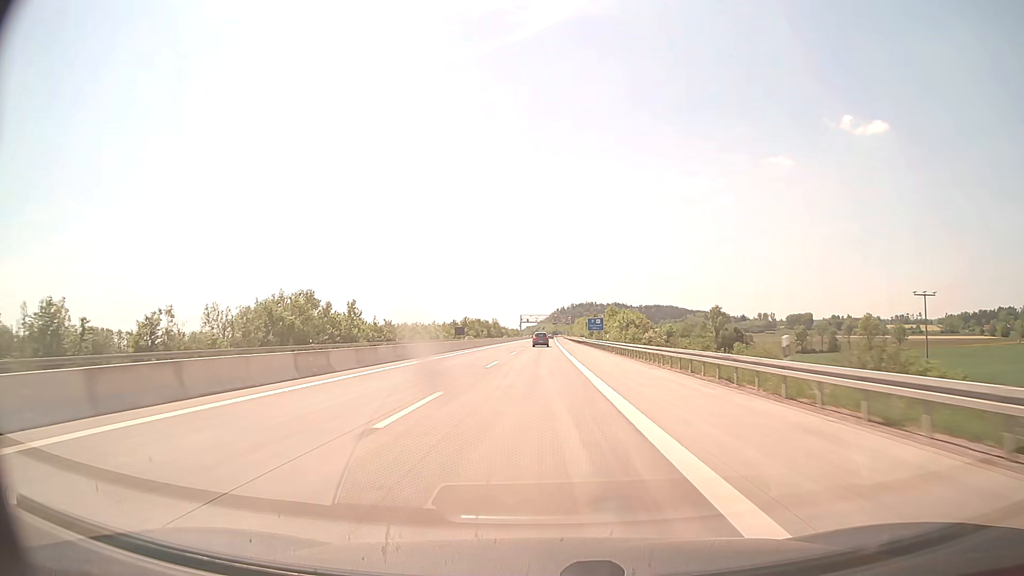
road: motorway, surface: concrete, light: Day
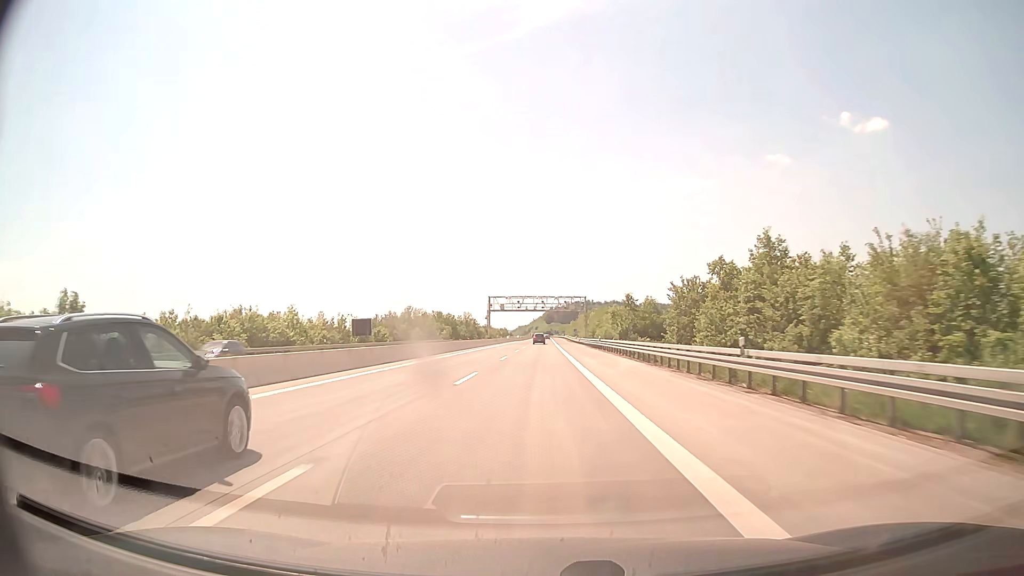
(+0.4, +99.0) m; +1°
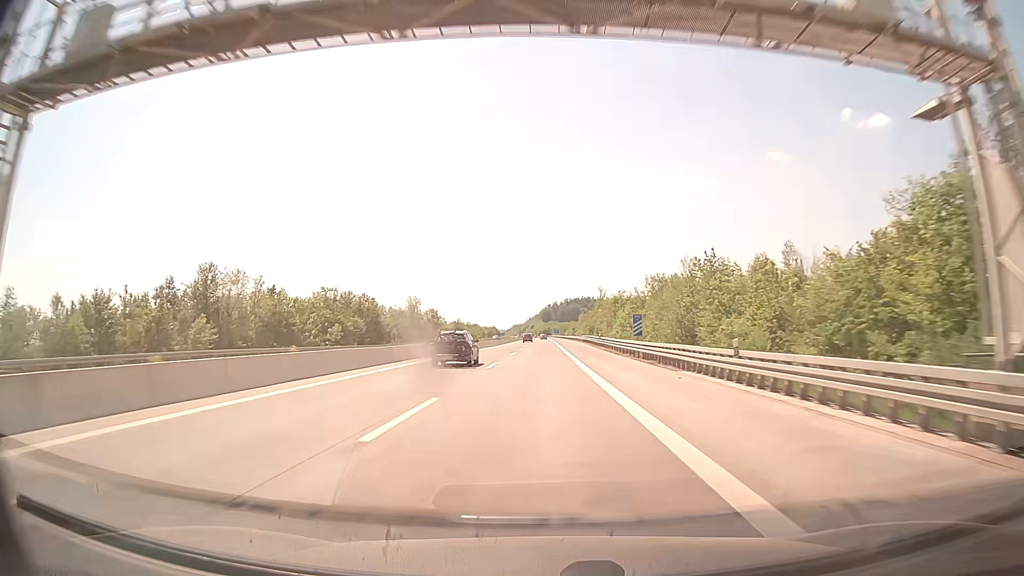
(0.0, +99.1) m; 0°
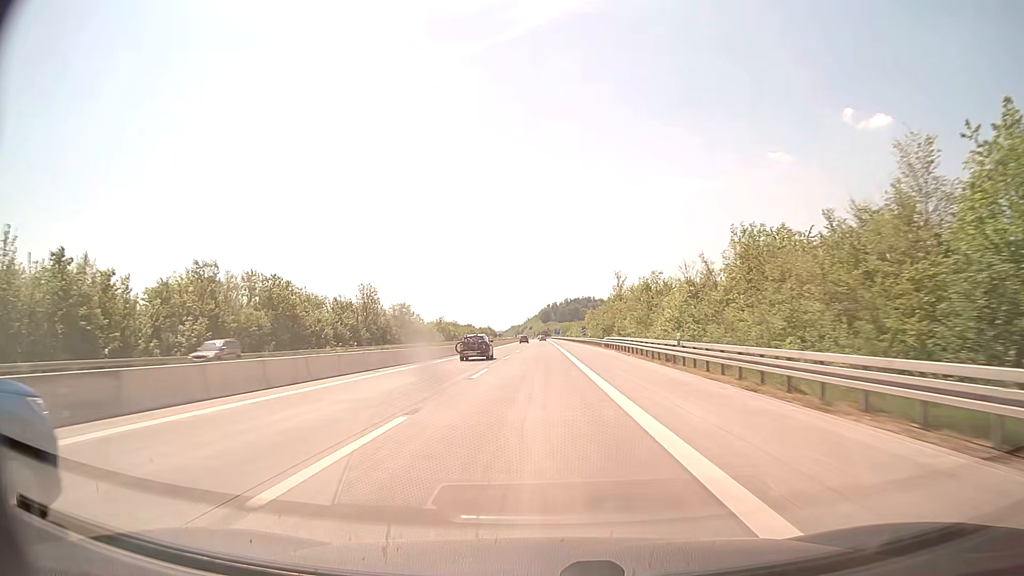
(0.0, +39.6) m; 0°
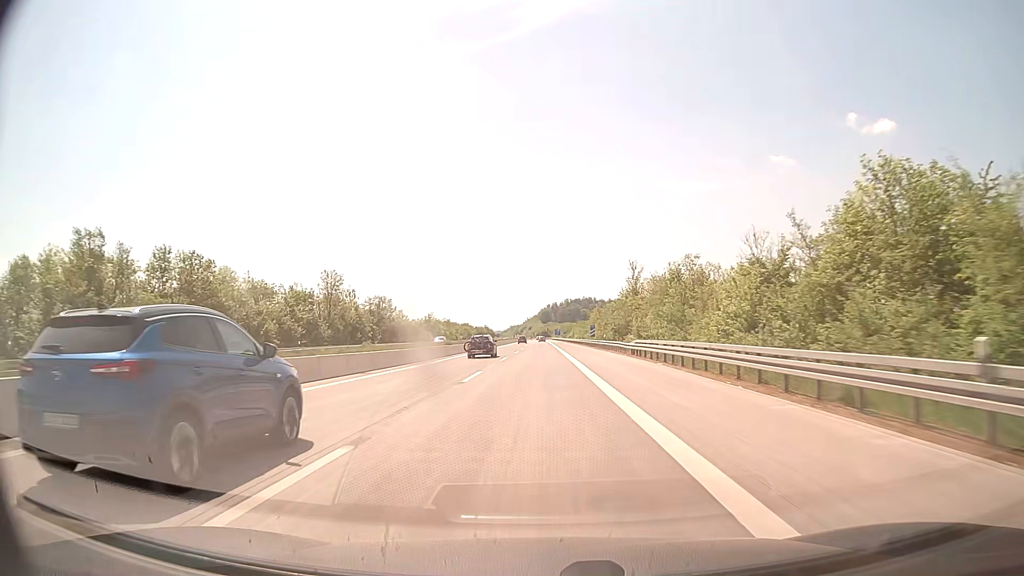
(0.0, +19.8) m; 0°
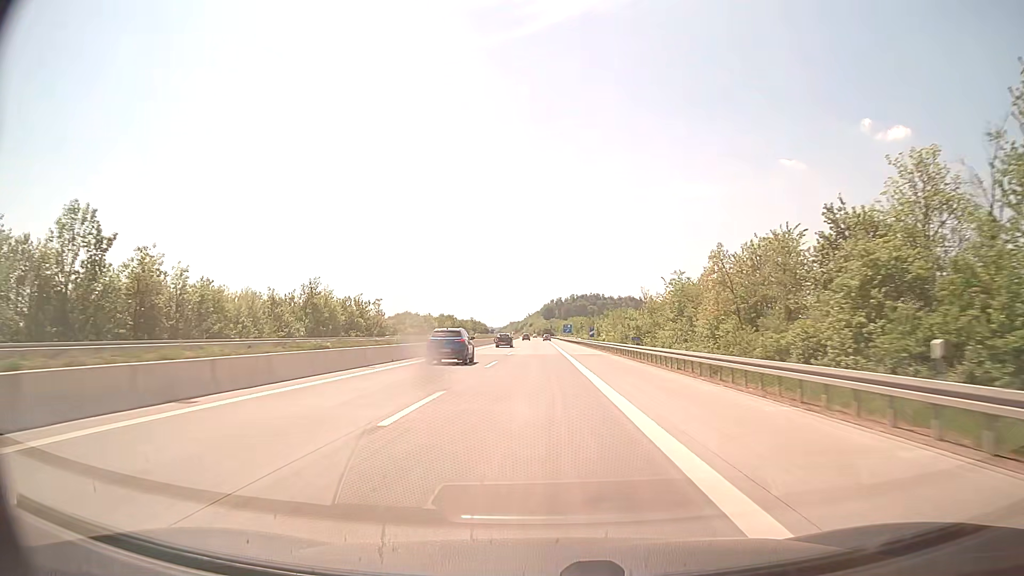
(+0.1, +99.1) m; 0°
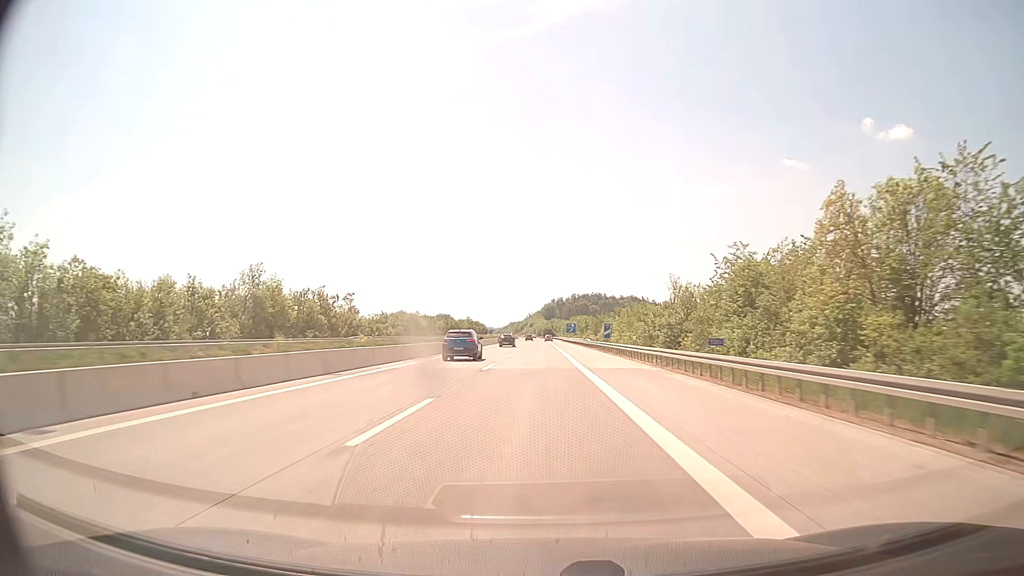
(0.0, +19.8) m; 0°
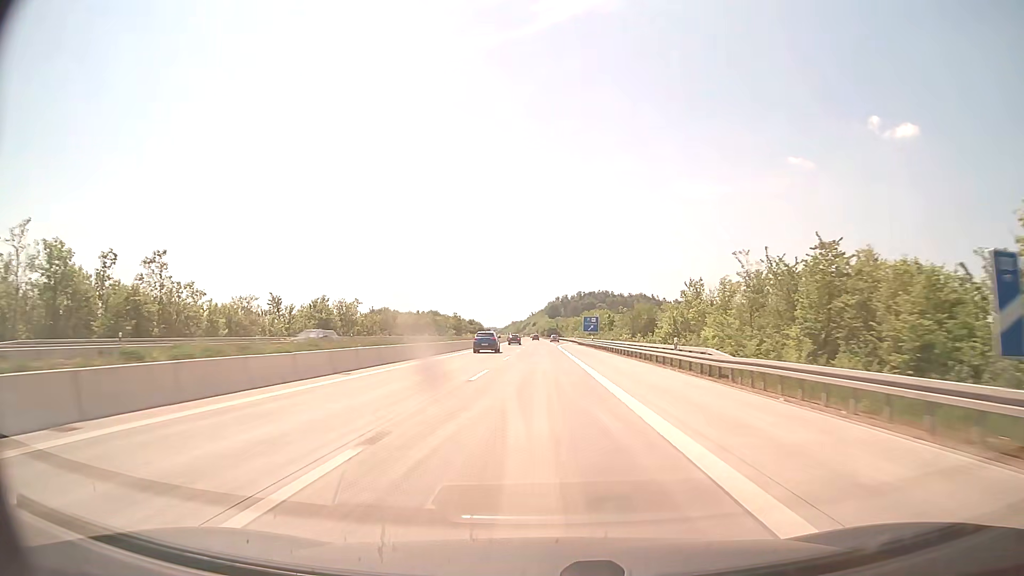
(-0.1, +59.5) m; 0°
(0, +10) (0, +20) (0, +30) (0, +40) (0, +50) (0, +60) (0, +70) (0, +80) (0, +90) (0, +100) m
